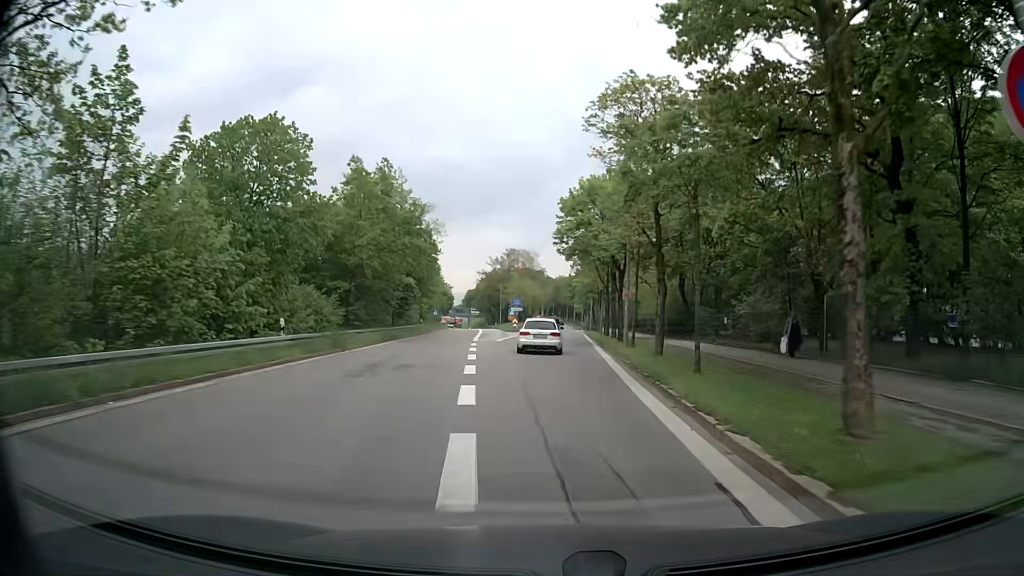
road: secondary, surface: asphalt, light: Day
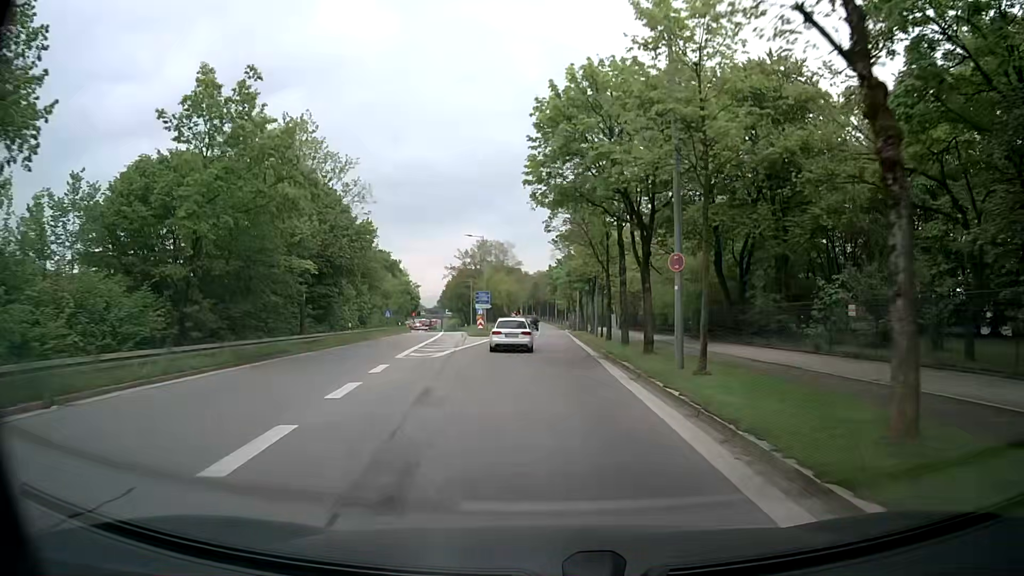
(+0.3, +17.1) m; +1°
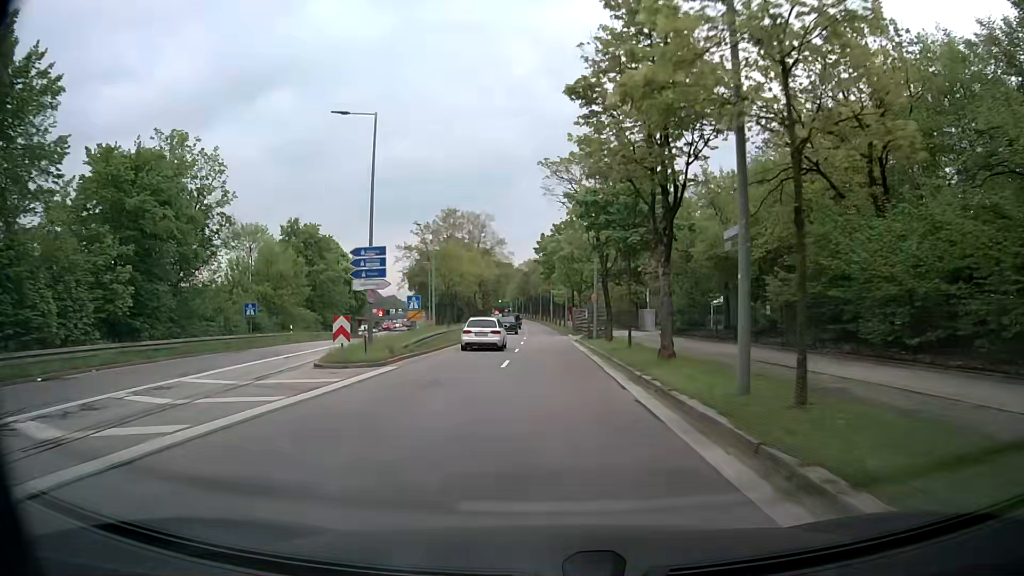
(+0.5, +35.5) m; +1°
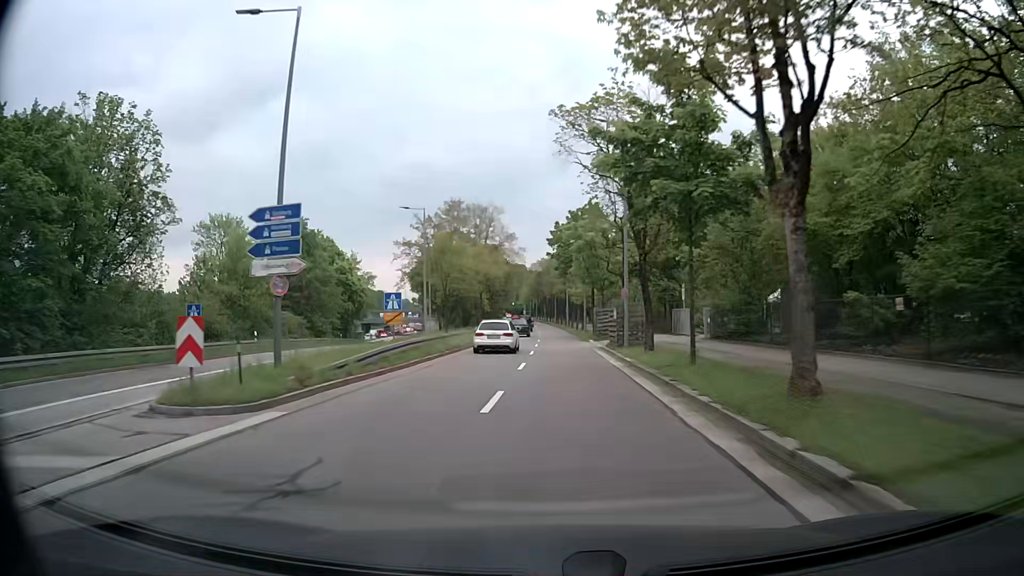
(-0.1, +9.2) m; -2°
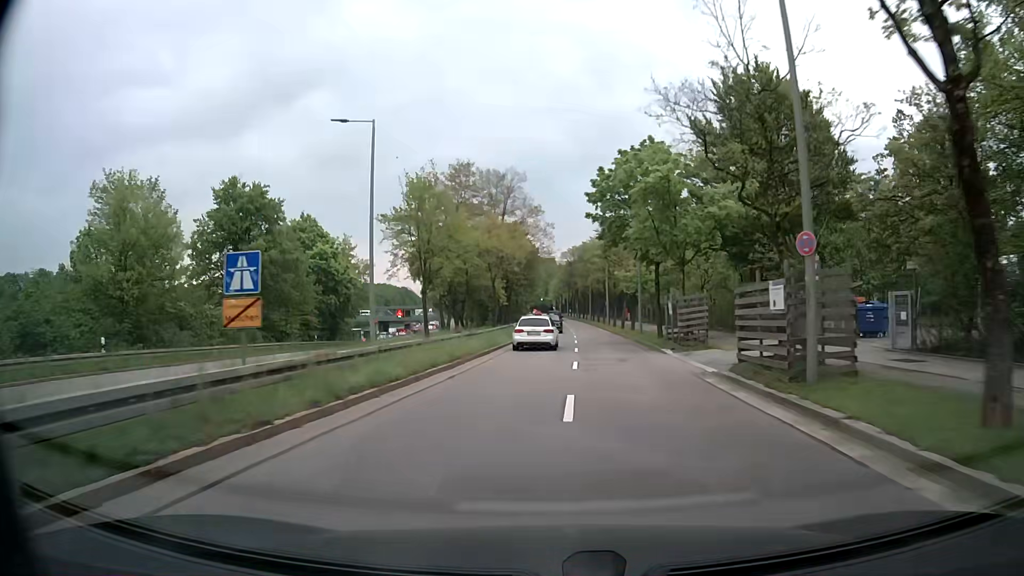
(-0.4, +19.2) m; -2°
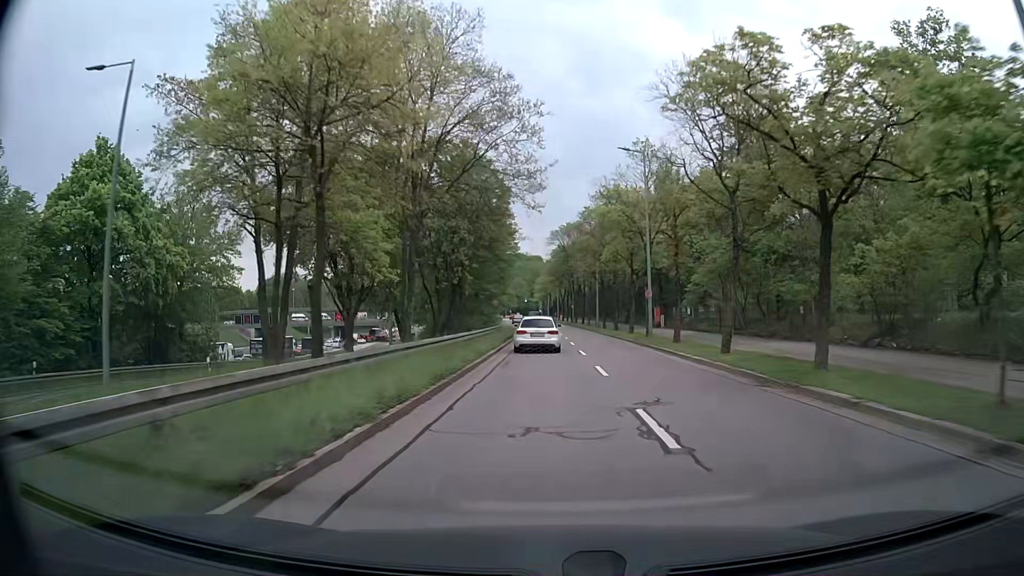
(+0.3, +37.9) m; +2°
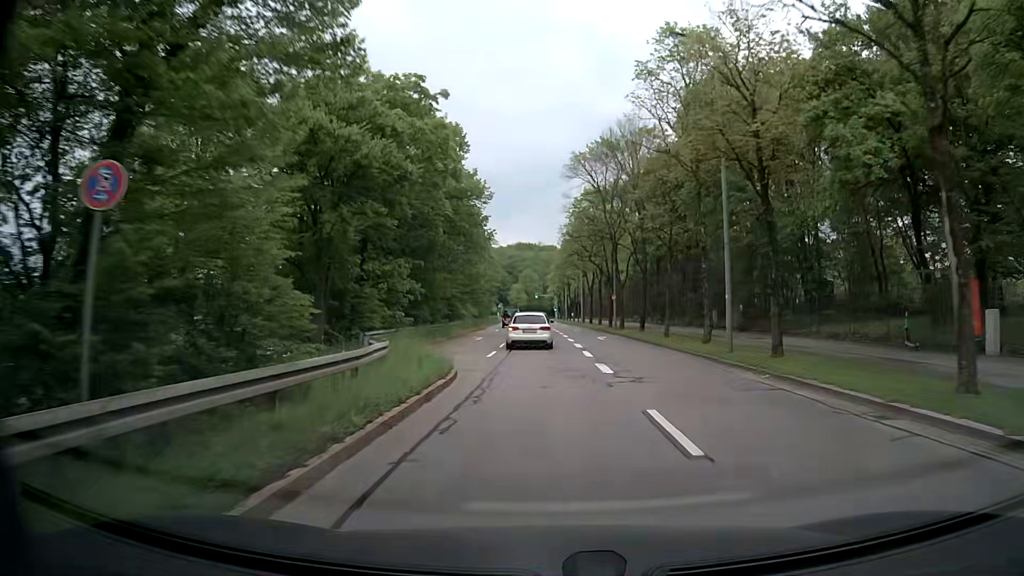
(-0.6, +45.5) m; -2°
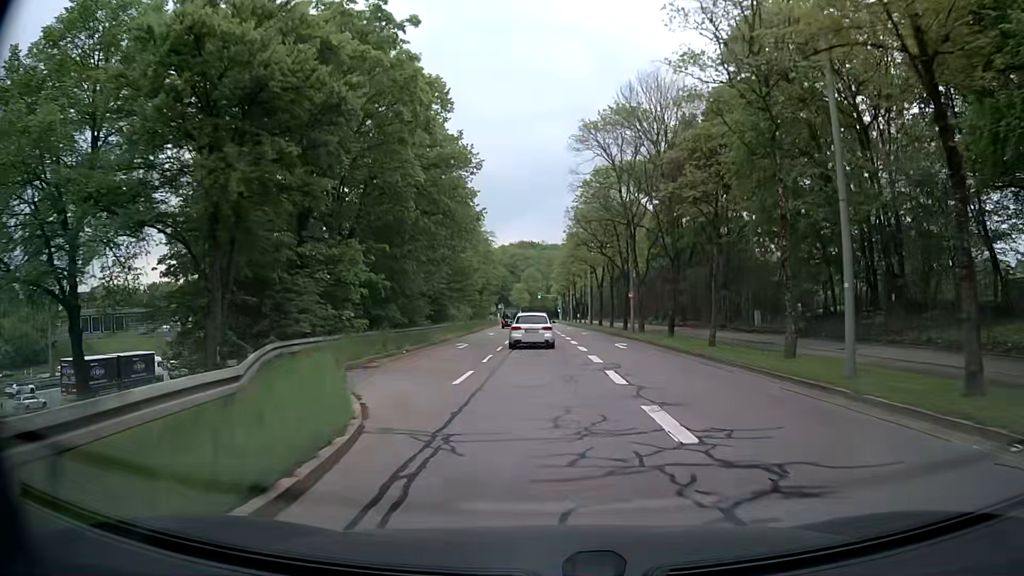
(0.0, +8.5) m; 0°
(0, +10) (0, +20) (0, +30) (-1, +40) (-1, +50) (-1, +60) (-1, +70) (-2, +80) (-2, +90) (-2, +100) m
